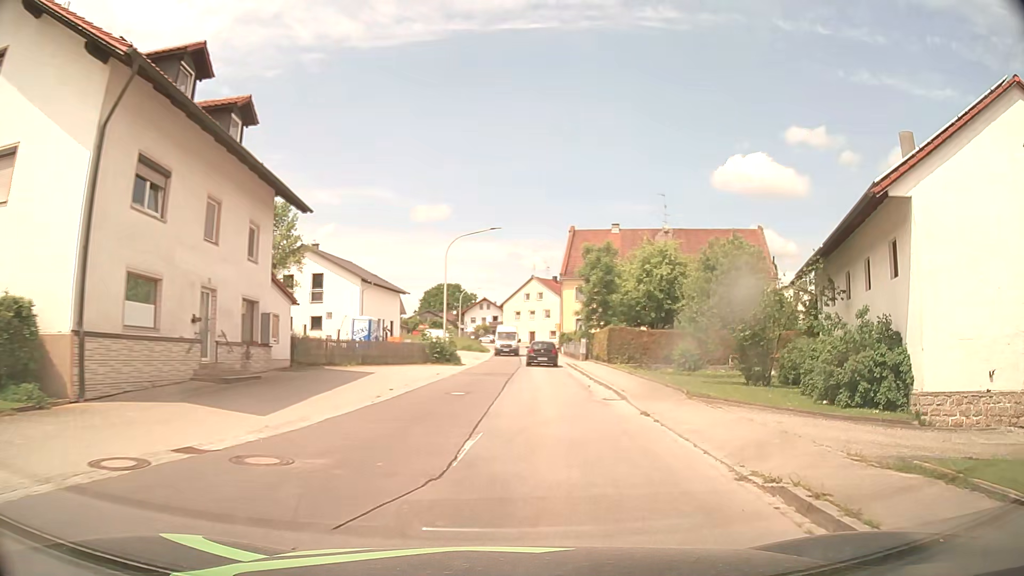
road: tertiary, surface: asphalt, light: Day
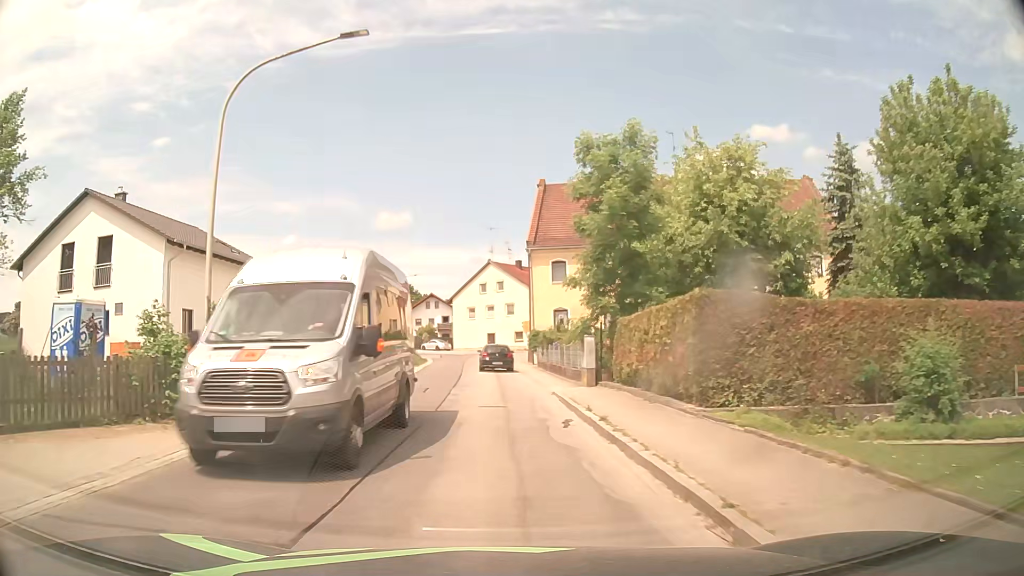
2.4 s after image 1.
(+1.9, +25.0) m; +5°
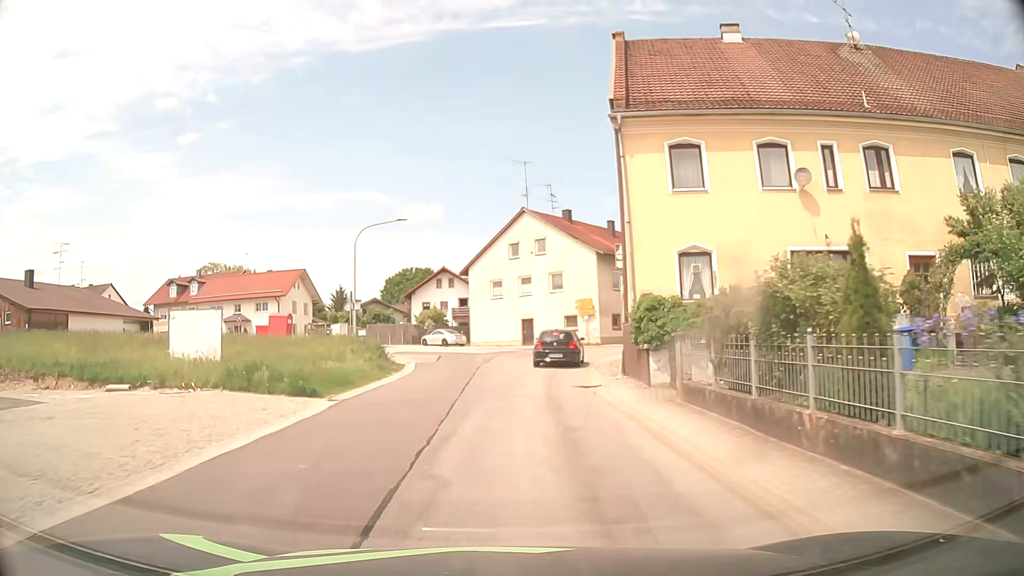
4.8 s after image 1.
(-1.1, +26.5) m; -4°
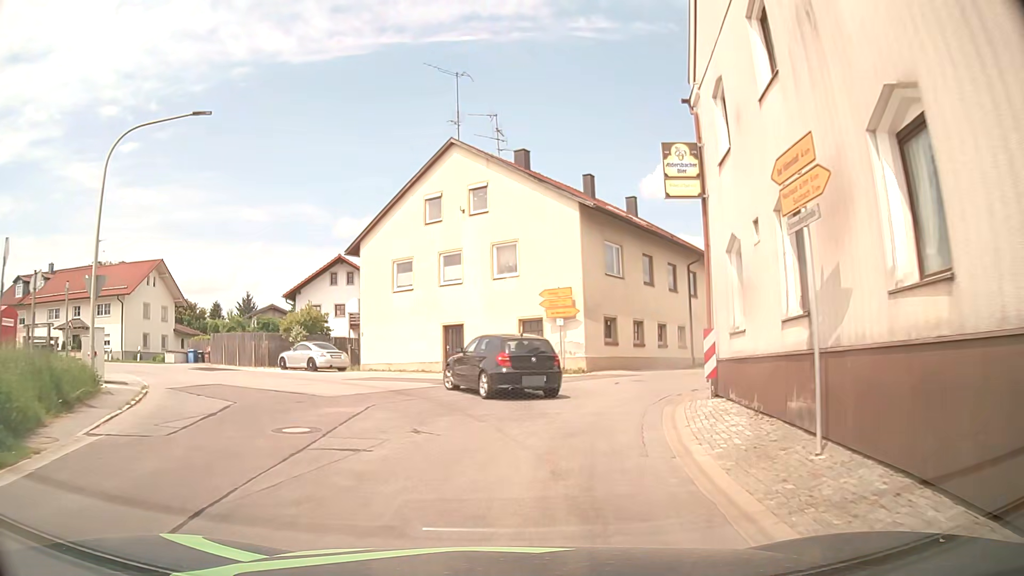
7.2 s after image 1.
(+0.7, +20.7) m; +5°
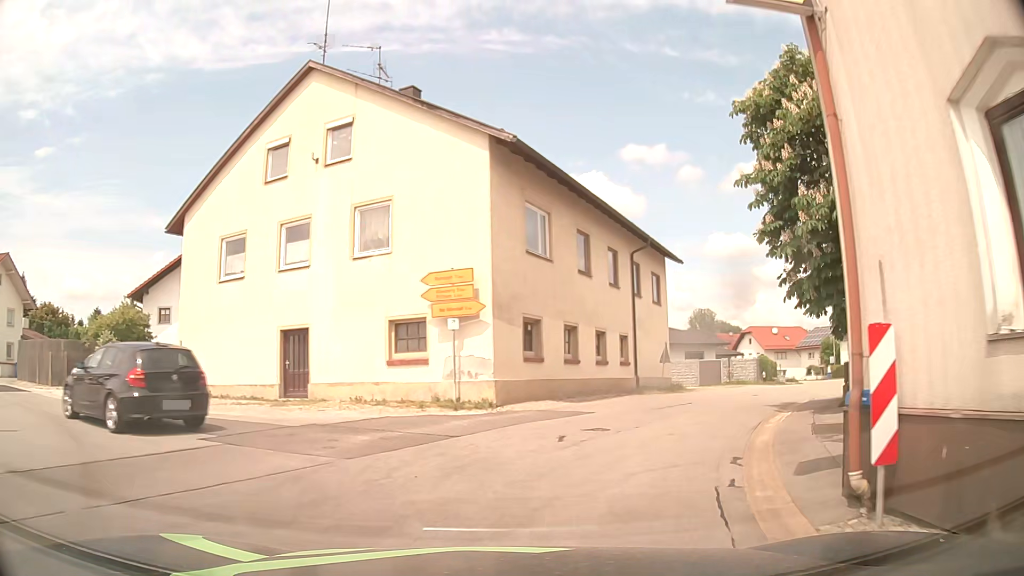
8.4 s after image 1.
(+0.6, +9.7) m; +7°
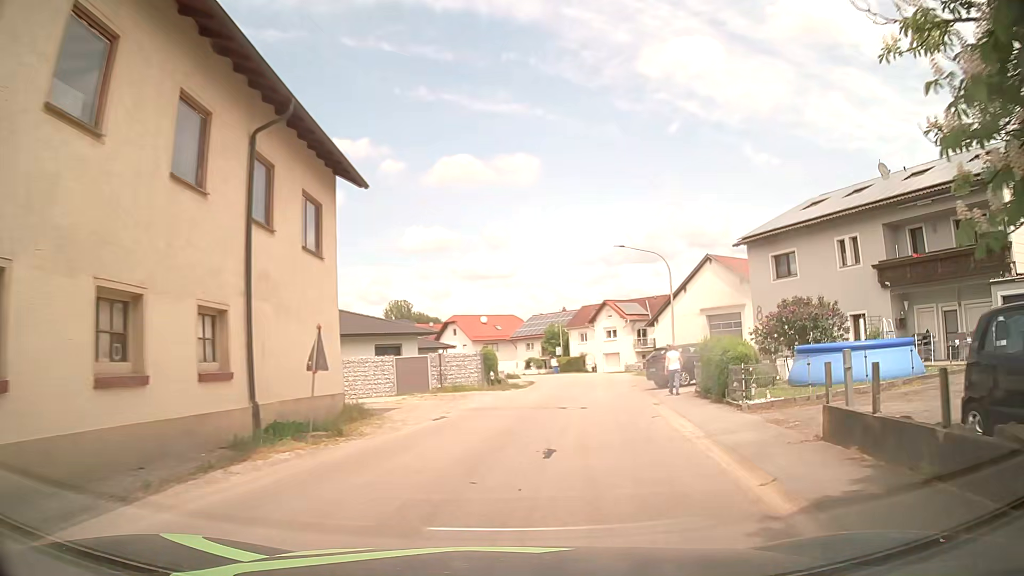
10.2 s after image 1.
(+3.5, +14.6) m; +27°
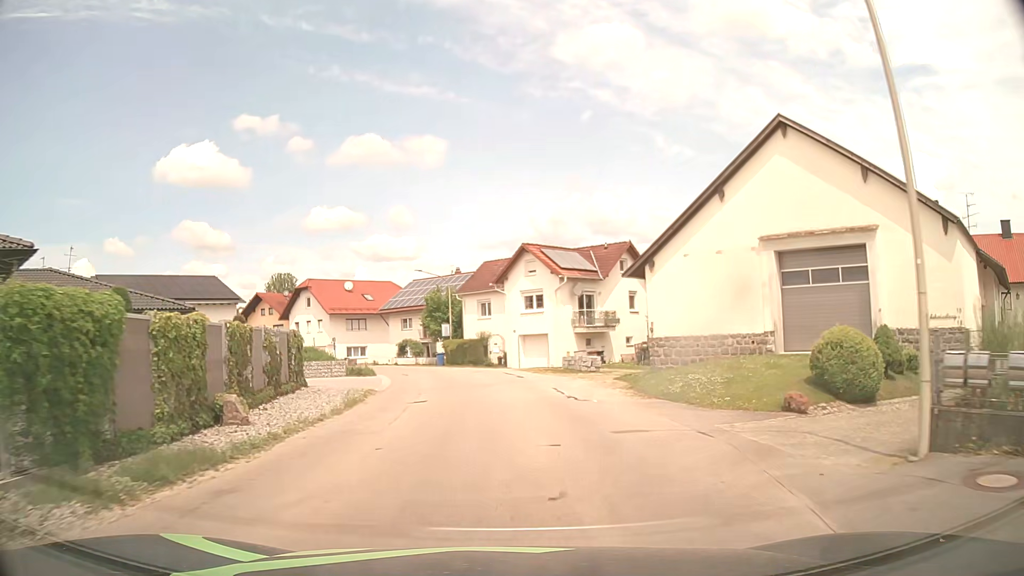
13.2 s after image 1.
(+3.5, +29.5) m; +9°
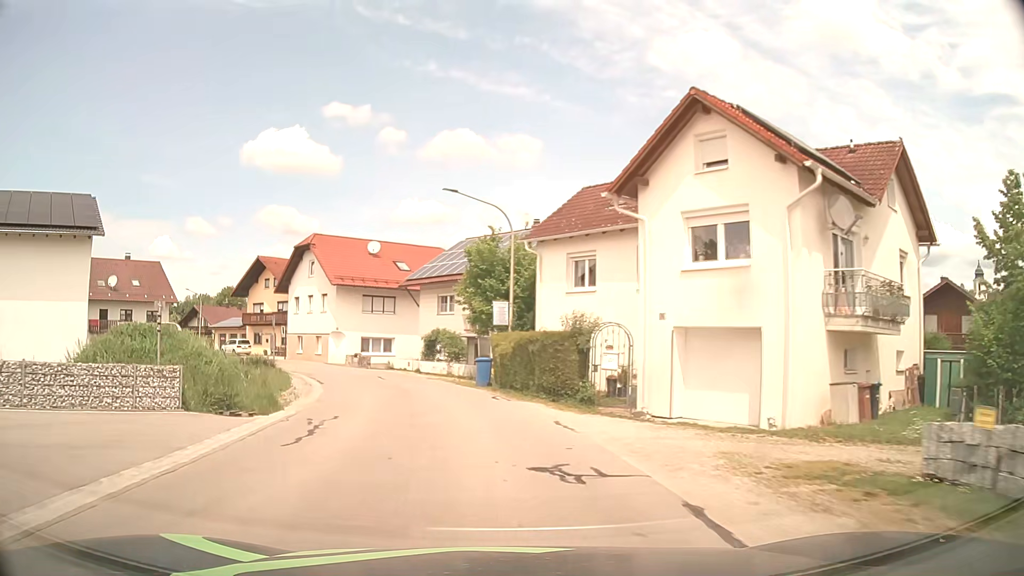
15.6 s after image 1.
(-0.7, +26.3) m; -6°
(-1, +10) (-2, +20) (-5, +29) (-9, +38) (-15, +47) (-22, +54) (-29, +61) (-37, +66) (-46, +71) (-56, +74) m
